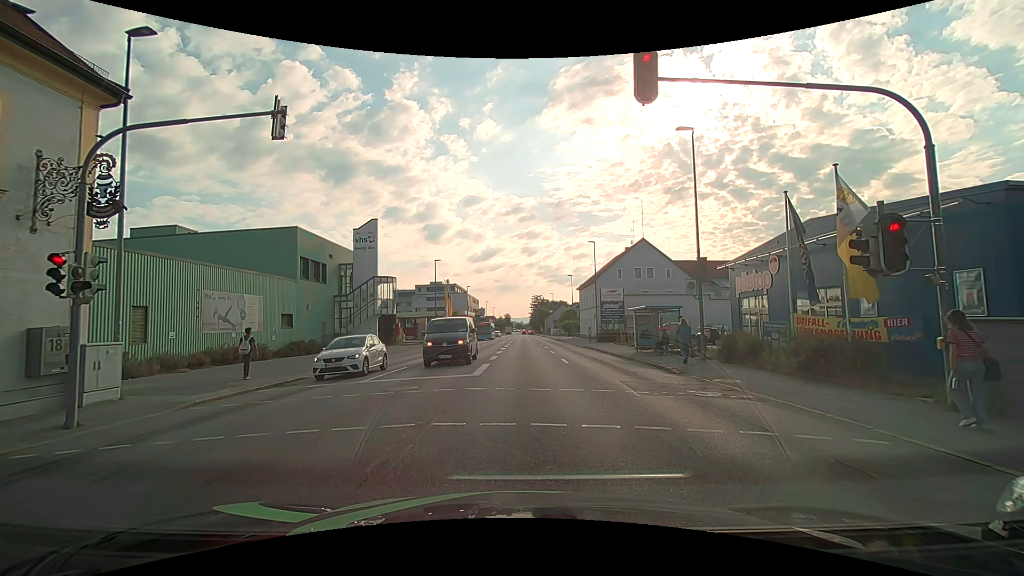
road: tertiary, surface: asphalt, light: Day
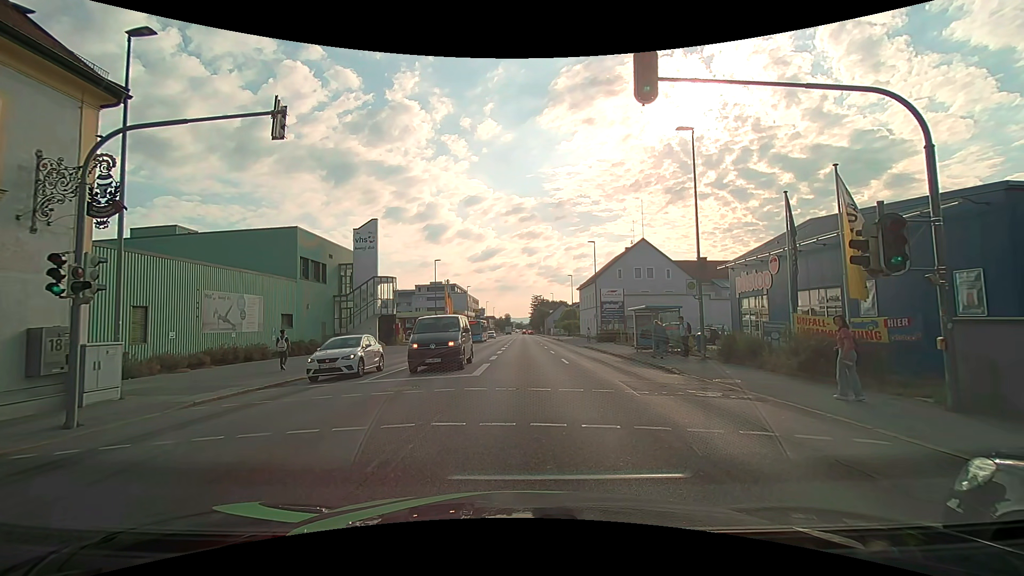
(0.0, 0.0) m; 0°
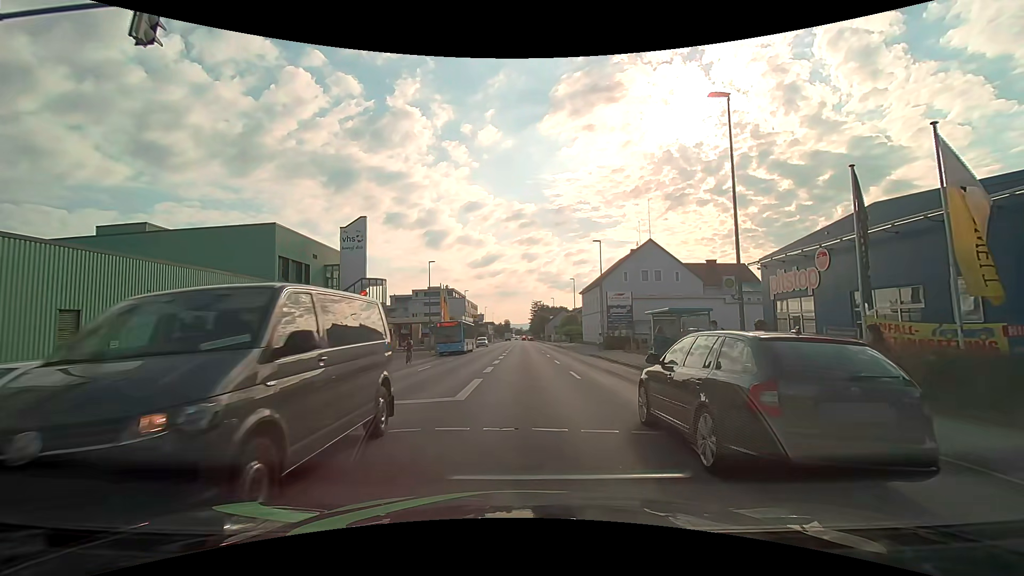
(0.0, +4.2) m; 0°
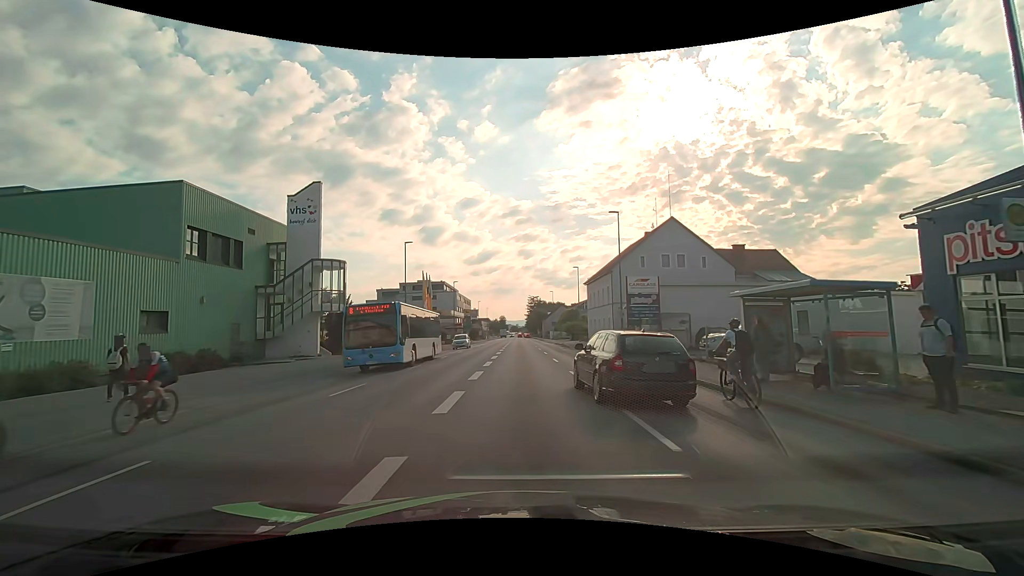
(+0.1, +10.7) m; +1°
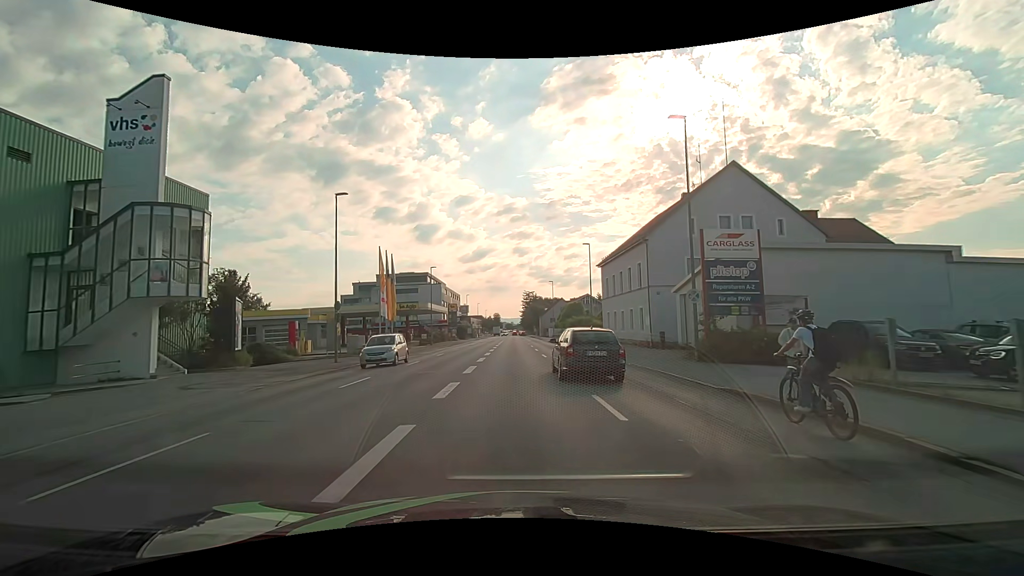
(+0.2, +16.7) m; +1°
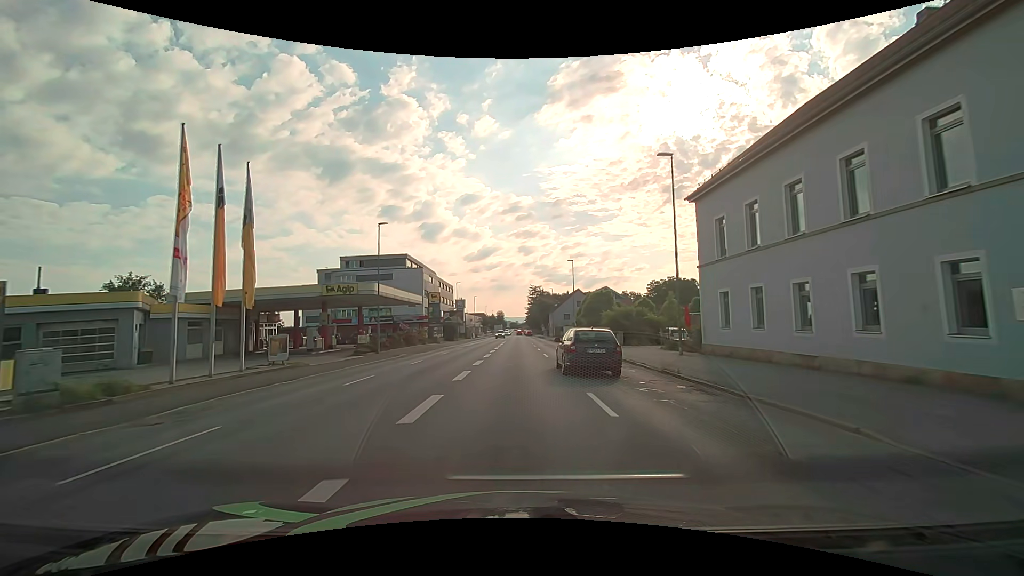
(0.0, +26.8) m; 0°
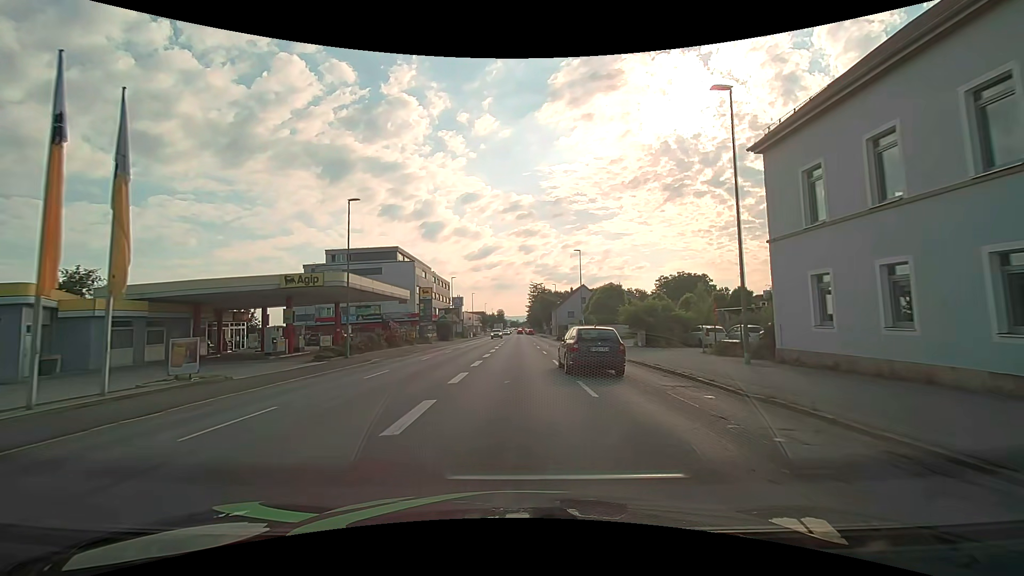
(0.0, +7.1) m; 0°
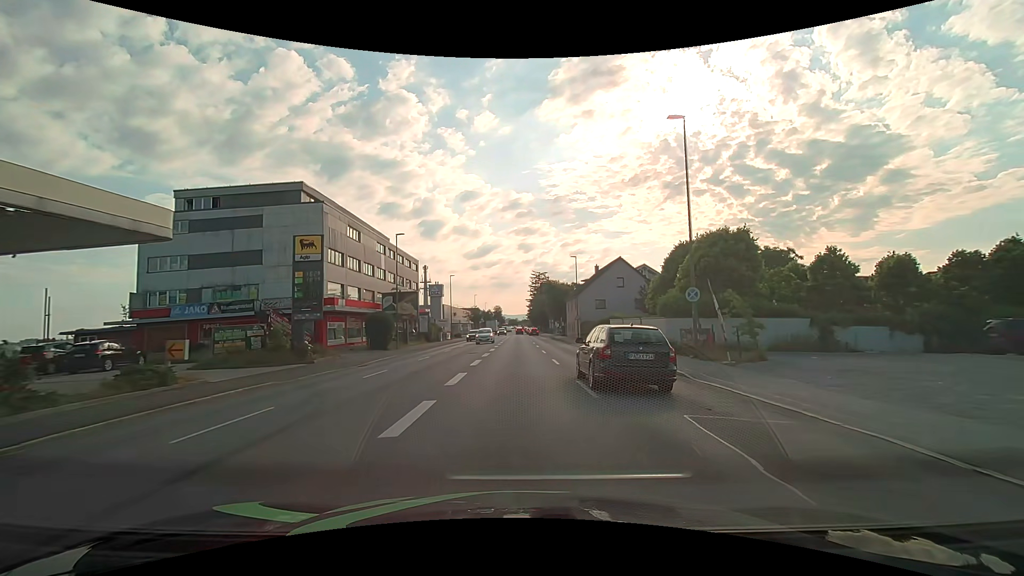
(-0.1, +36.3) m; 0°
(0, +10) (0, +20) (0, +30) (0, +40) (0, +50) (0, +60) (0, +70) (0, +80) (0, +90) (0, +100) m
